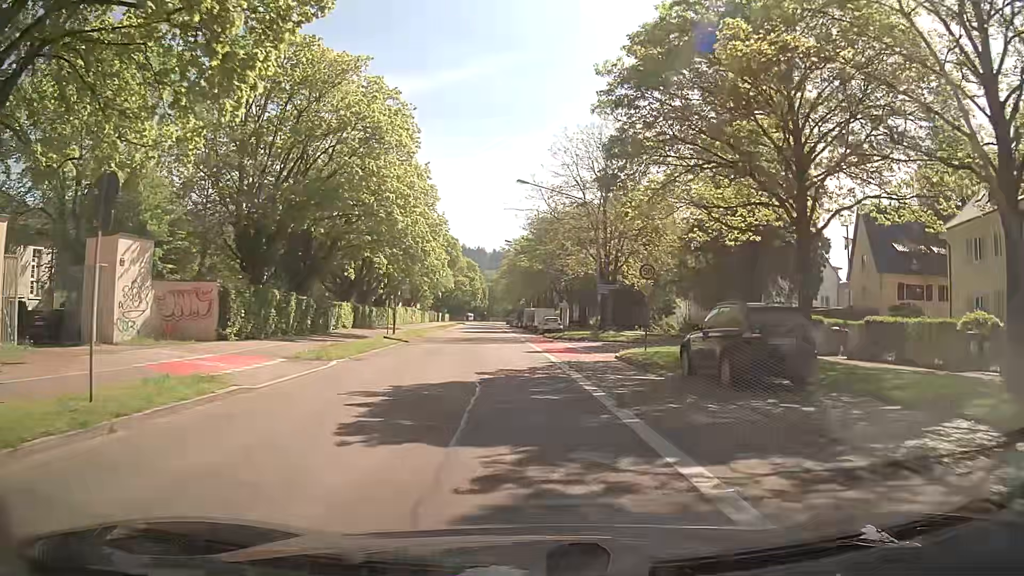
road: secondary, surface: asphalt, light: Day
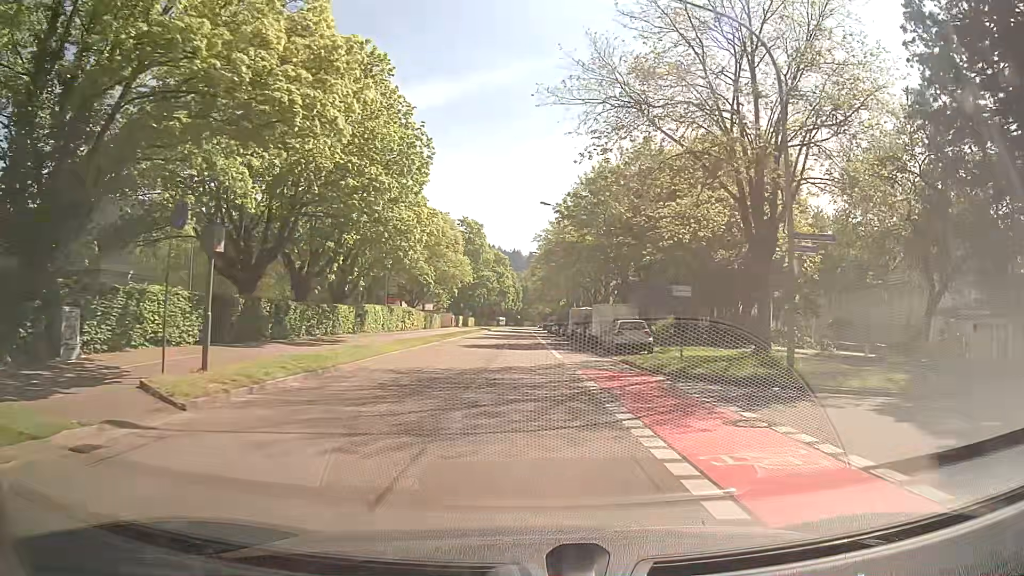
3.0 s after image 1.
(-0.7, +28.5) m; -3°
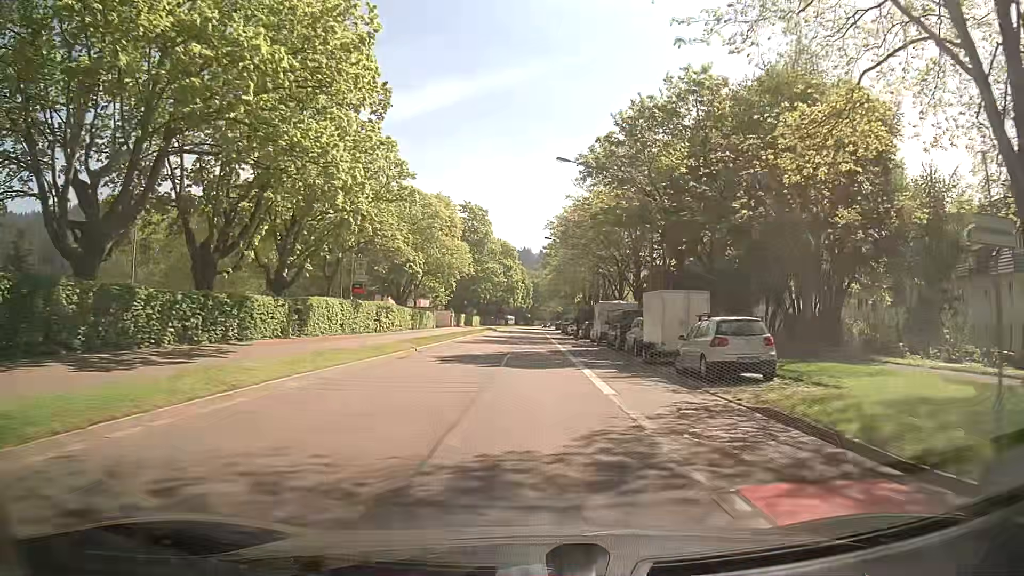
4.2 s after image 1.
(-0.2, +14.1) m; -1°
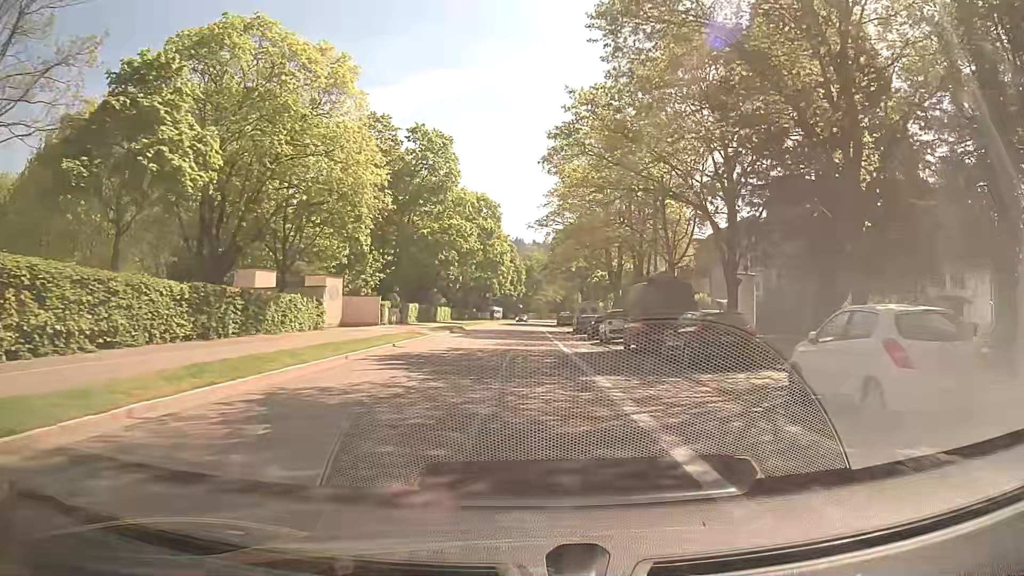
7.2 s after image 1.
(+0.2, +38.9) m; +1°
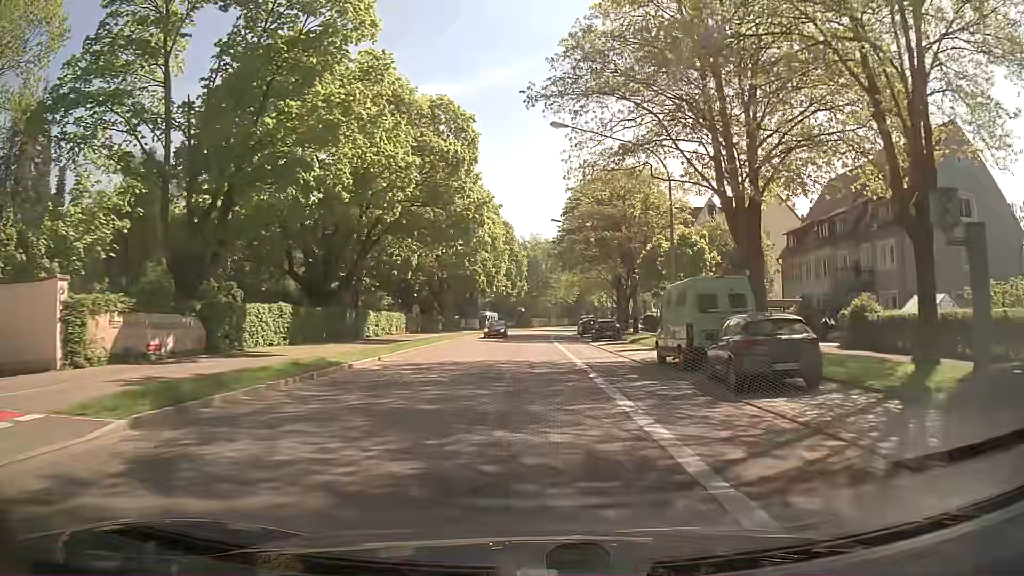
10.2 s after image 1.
(-0.1, +37.0) m; 0°
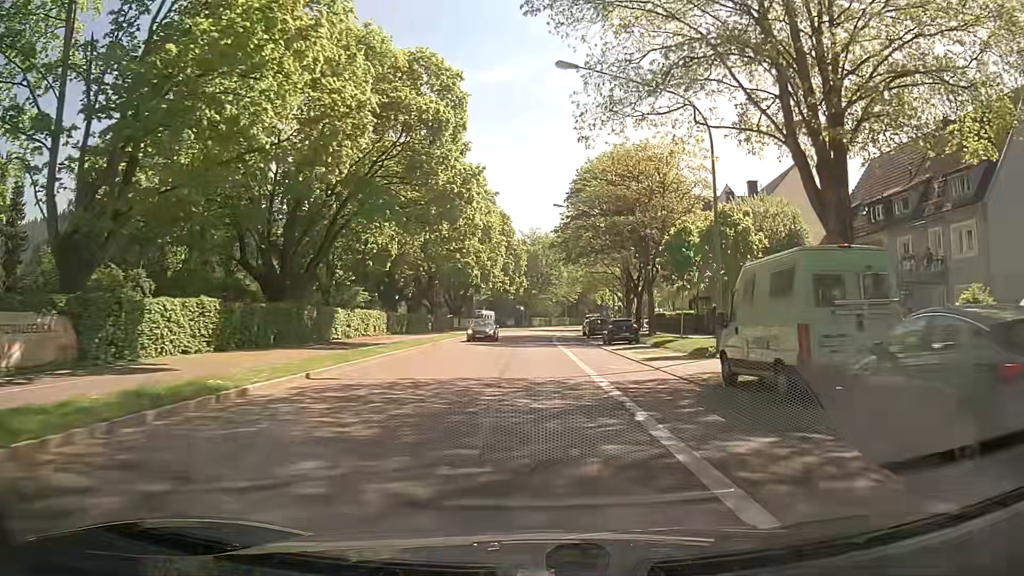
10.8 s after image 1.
(-0.1, +7.5) m; -1°
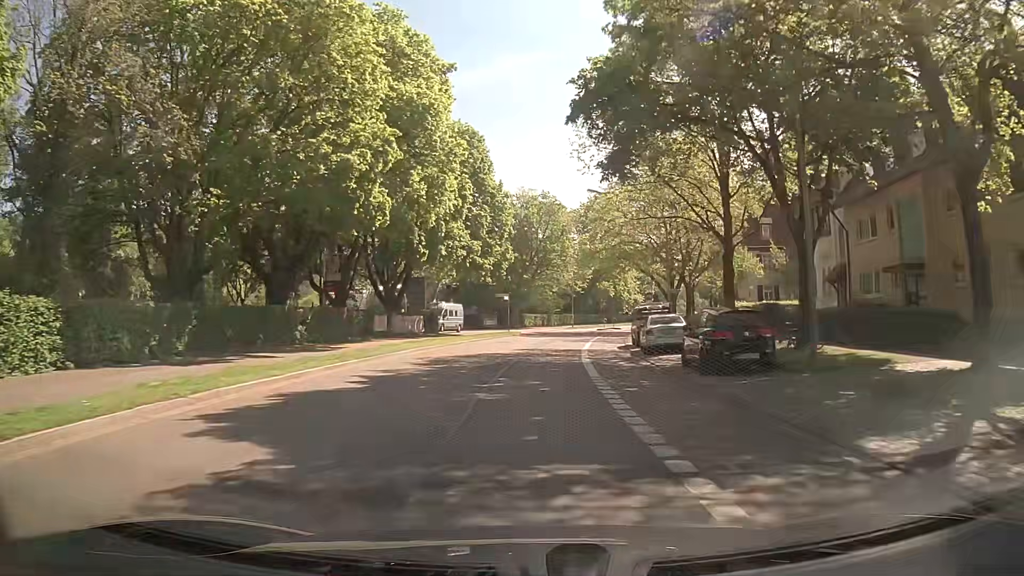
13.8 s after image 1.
(+0.5, +36.4) m; +1°
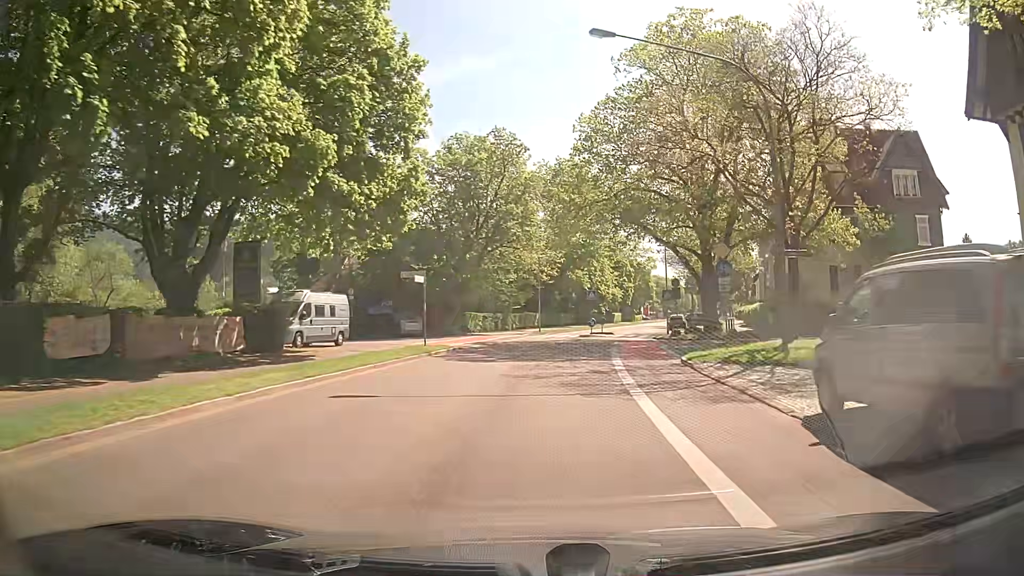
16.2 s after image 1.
(+0.9, +26.9) m; +5°
(0, +10) (+1, +20) (+2, +30) (+4, +40) (+6, +49) (+8, +59) (+10, +69) (+12, +79) (+15, +88) (+18, +98) m
